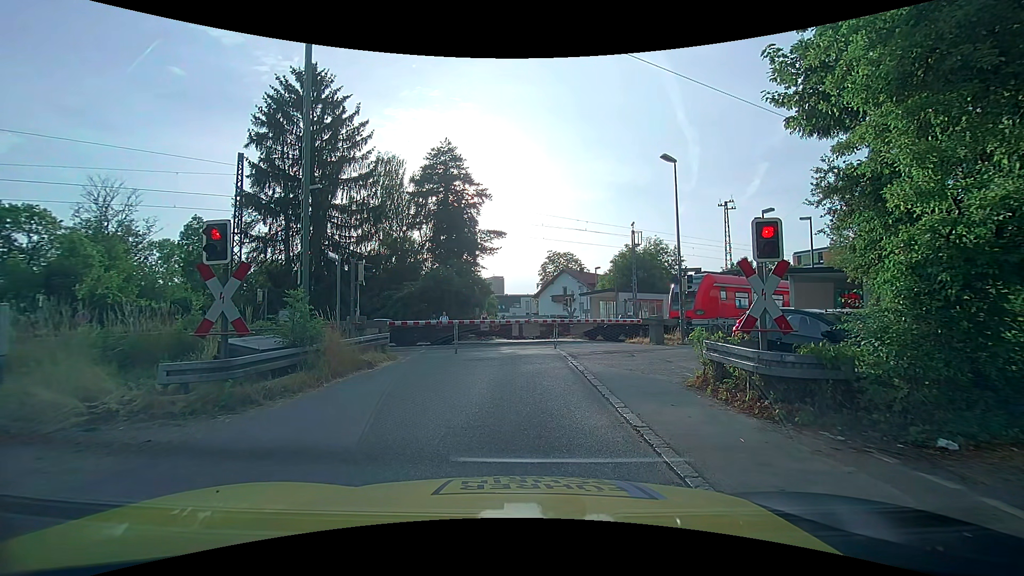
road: unclassified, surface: asphalt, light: Day
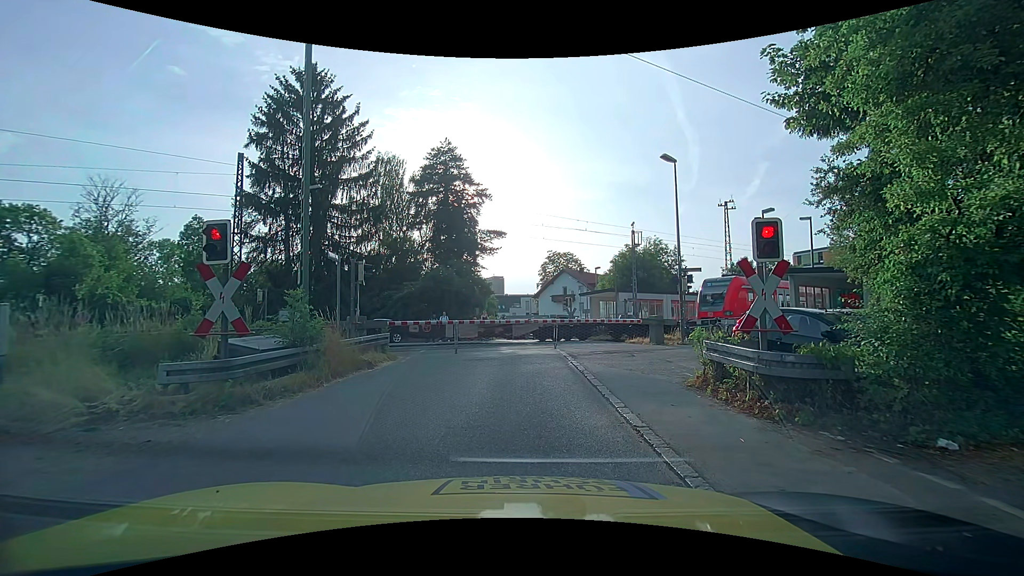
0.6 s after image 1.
(0.0, 0.0) m; 0°
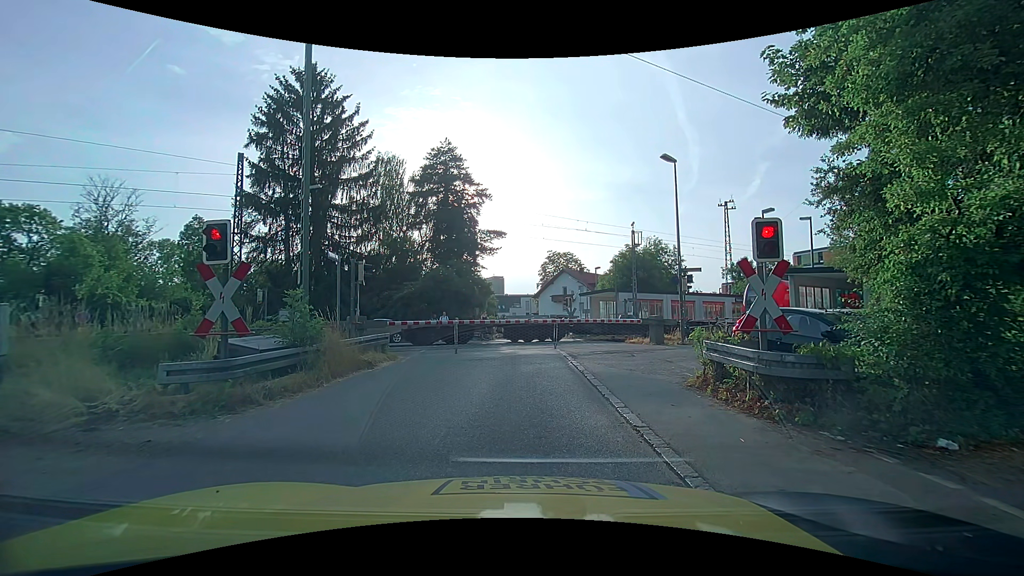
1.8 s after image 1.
(0.0, 0.0) m; 0°
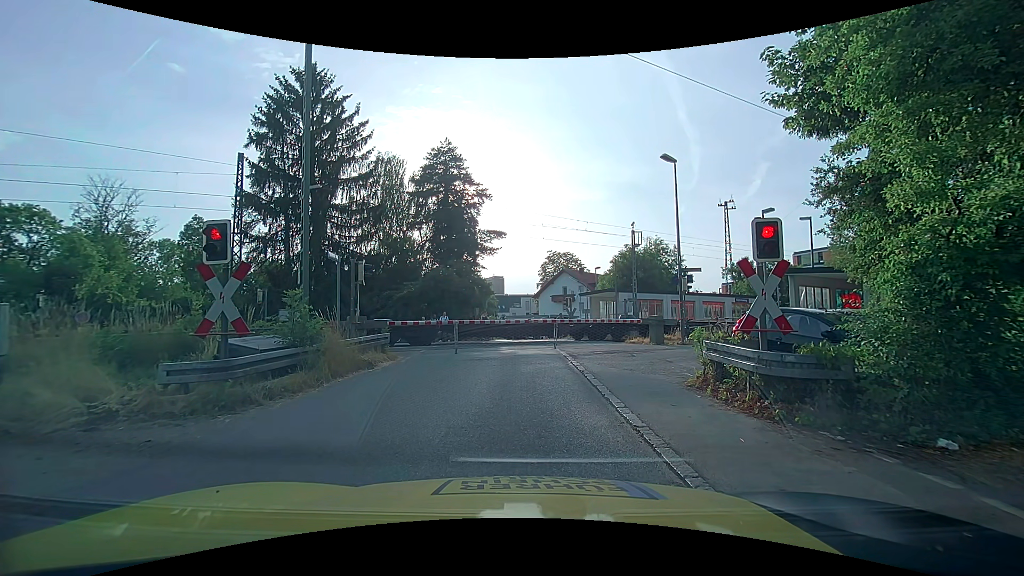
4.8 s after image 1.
(0.0, 0.0) m; 0°
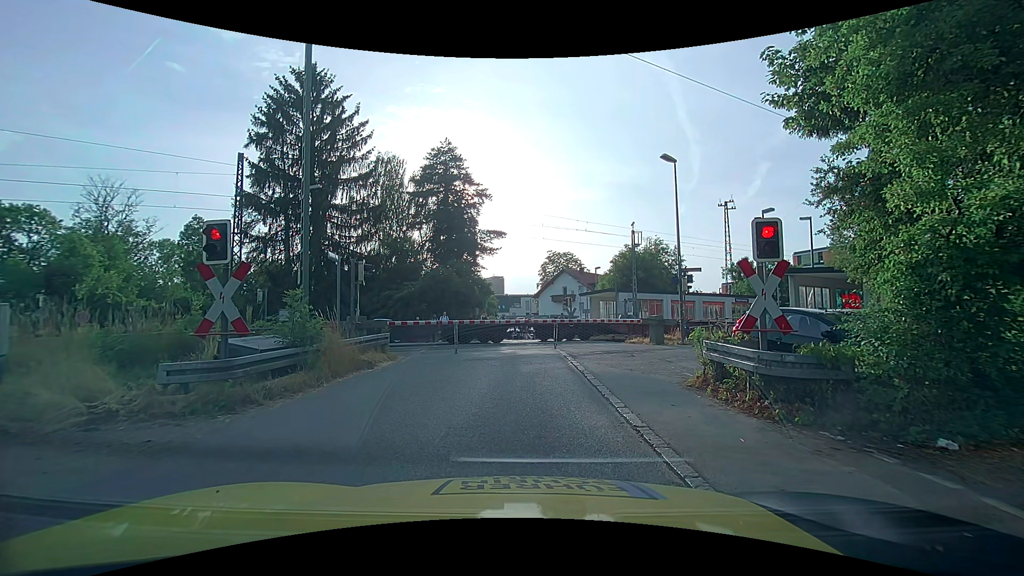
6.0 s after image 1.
(0.0, 0.0) m; 0°
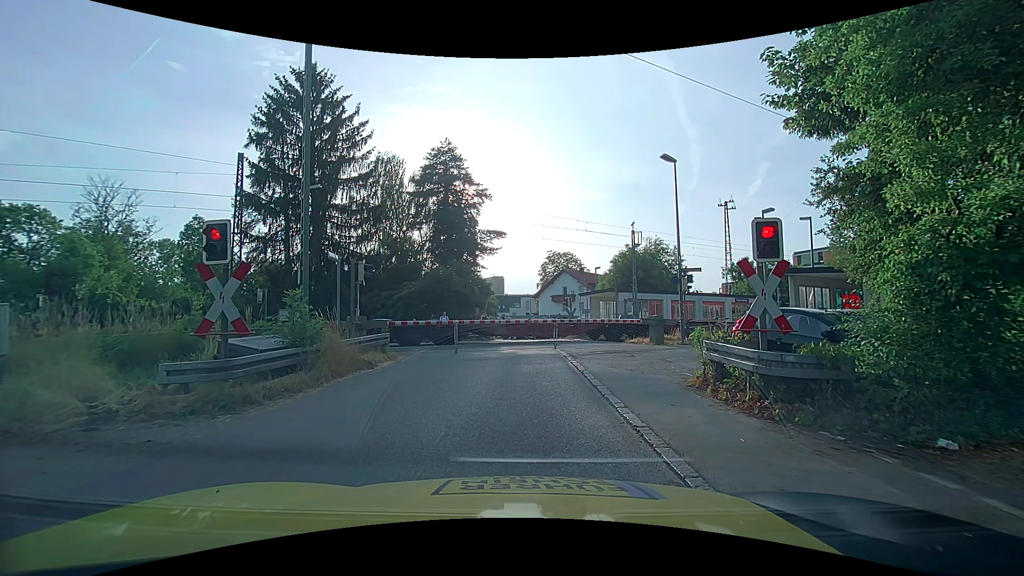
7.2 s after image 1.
(0.0, 0.0) m; 0°
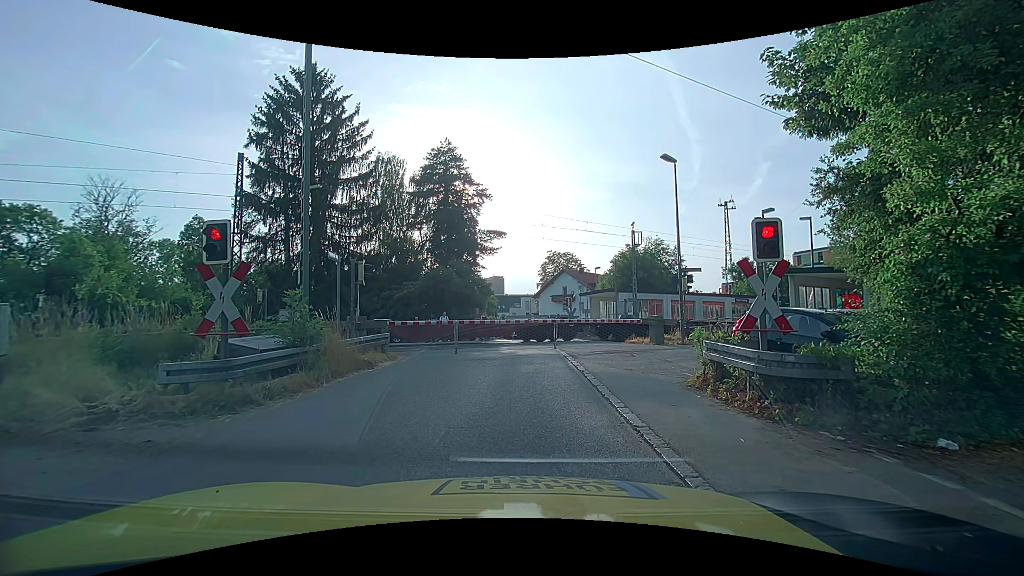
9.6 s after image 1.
(0.0, 0.0) m; 0°
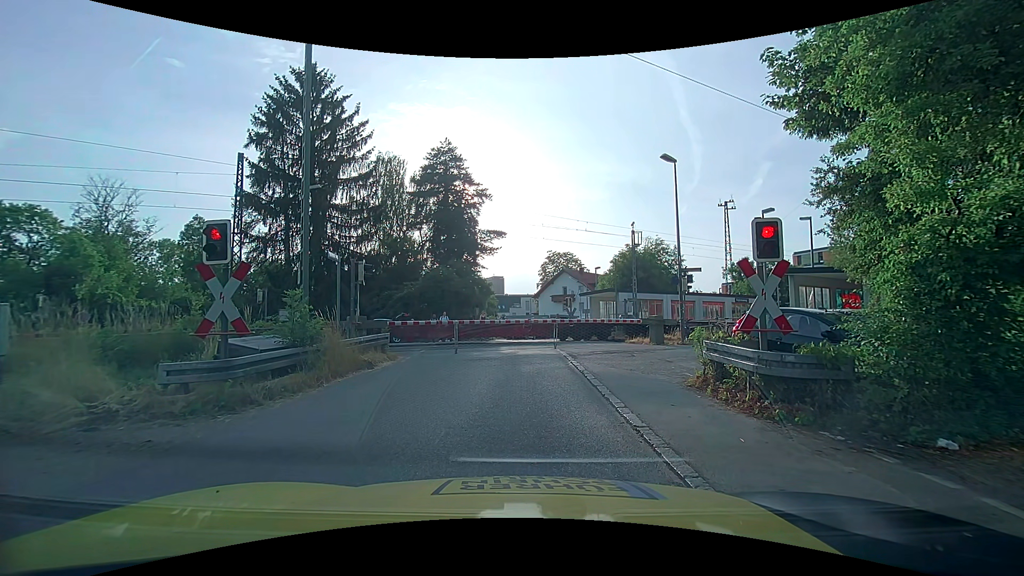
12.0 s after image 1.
(0.0, 0.0) m; 0°
